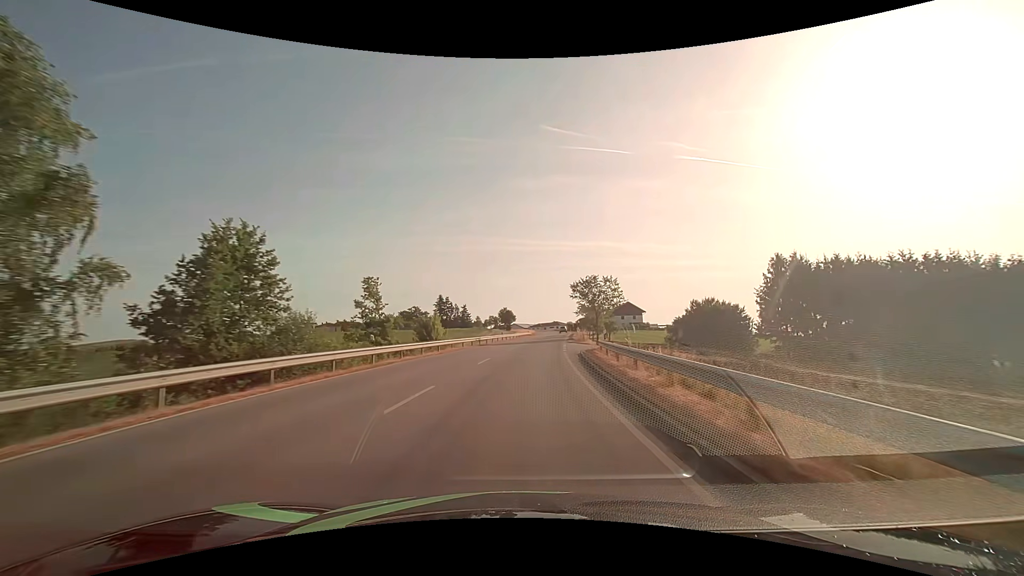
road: secondary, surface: asphalt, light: Day
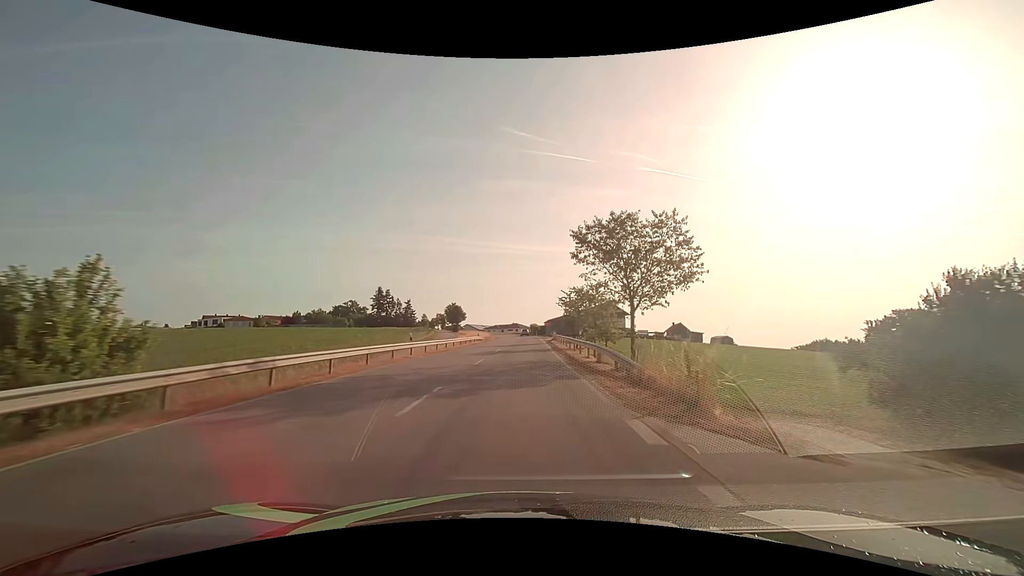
(+1.7, +35.8) m; +5°
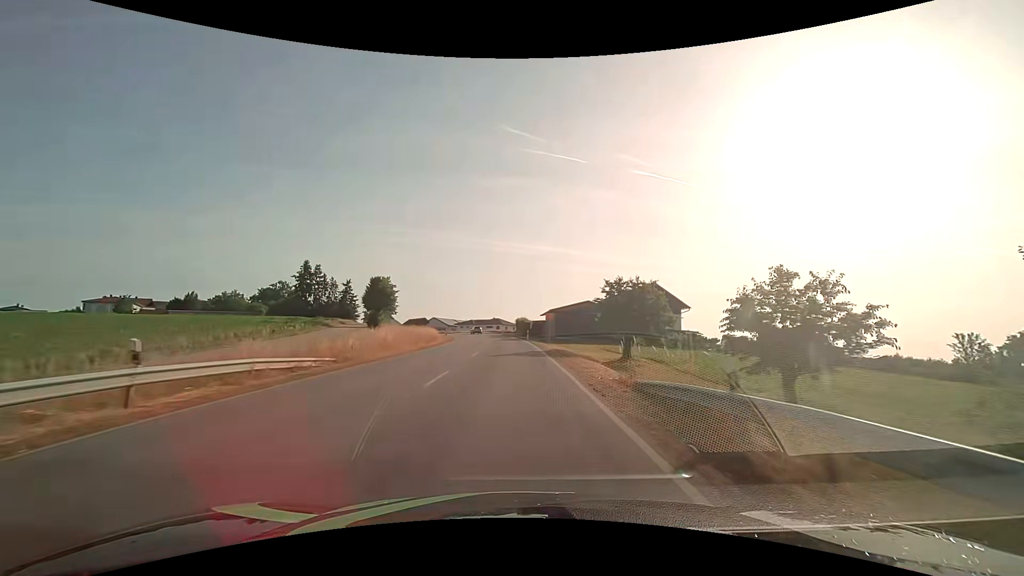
(+1.7, +56.4) m; +2°
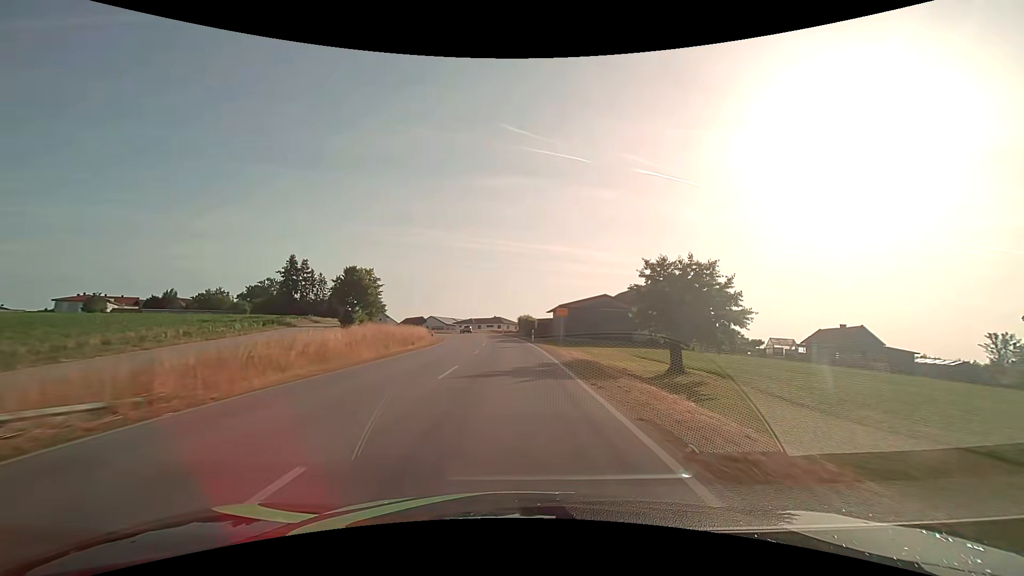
(0.0, +10.3) m; 0°
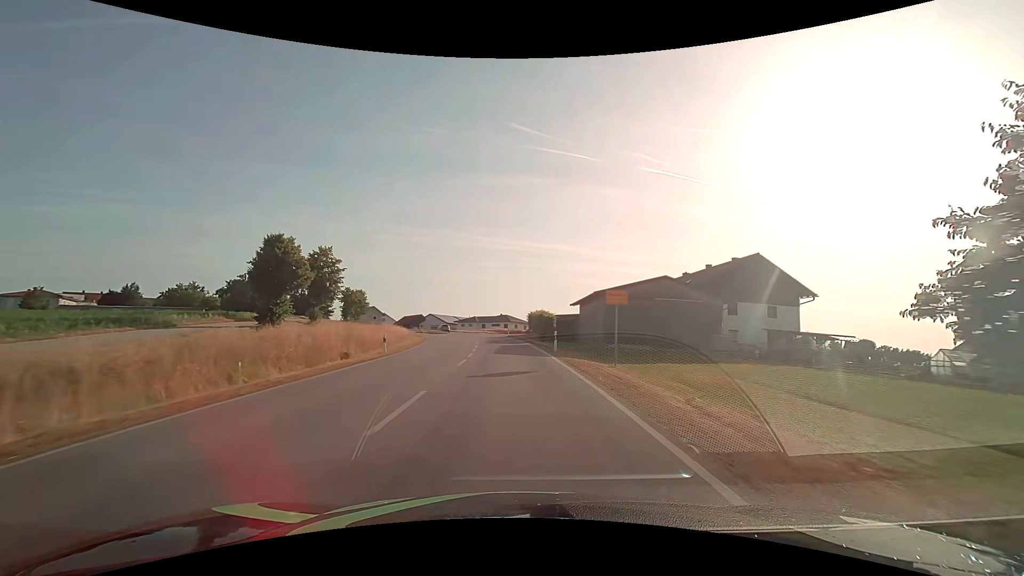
(-0.2, +18.2) m; -1°
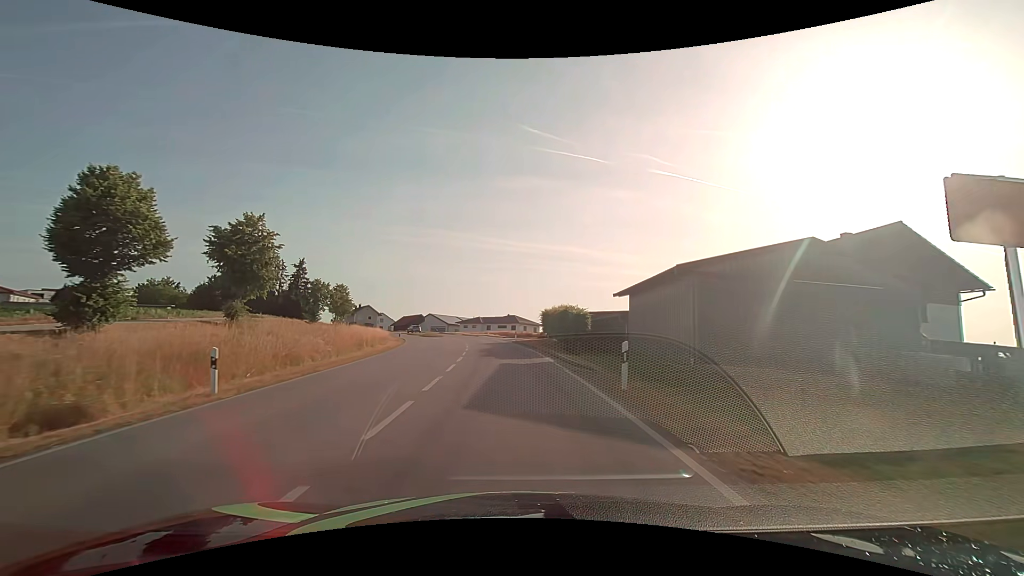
(-0.1, +15.4) m; -1°
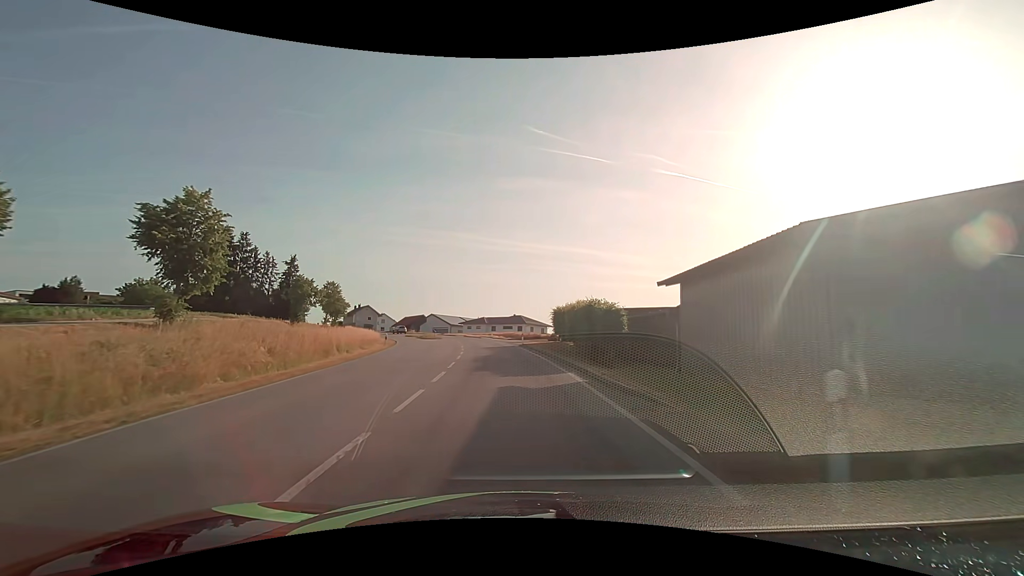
(-0.1, +7.1) m; -1°
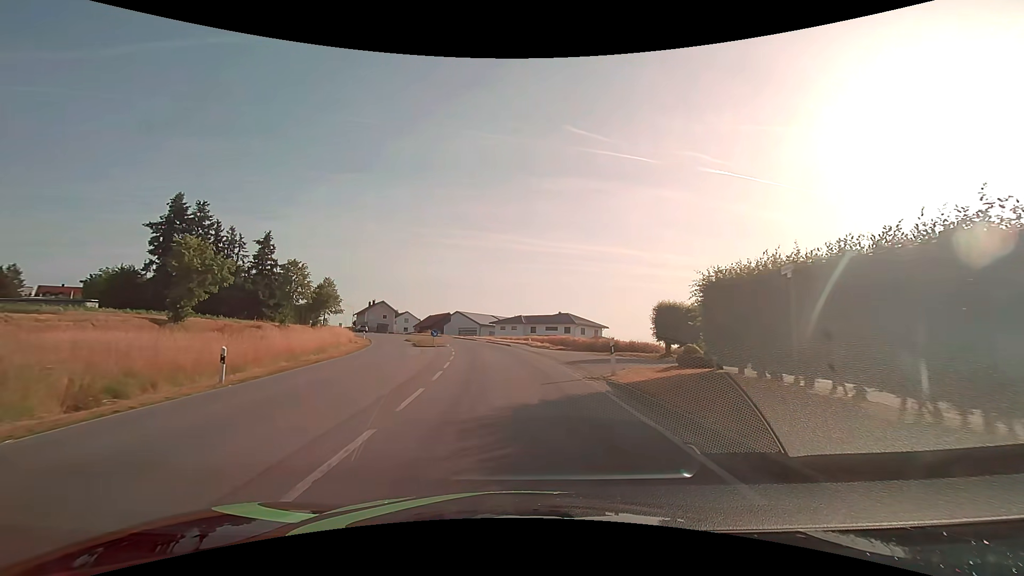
(-1.0, +26.8) m; -4°
(0, +10) (-1, +20) (-2, +30) (-3, +40) (-5, +50) (-8, +59) (-11, +69) (-16, +78) (-20, +87) (-25, +95) m
